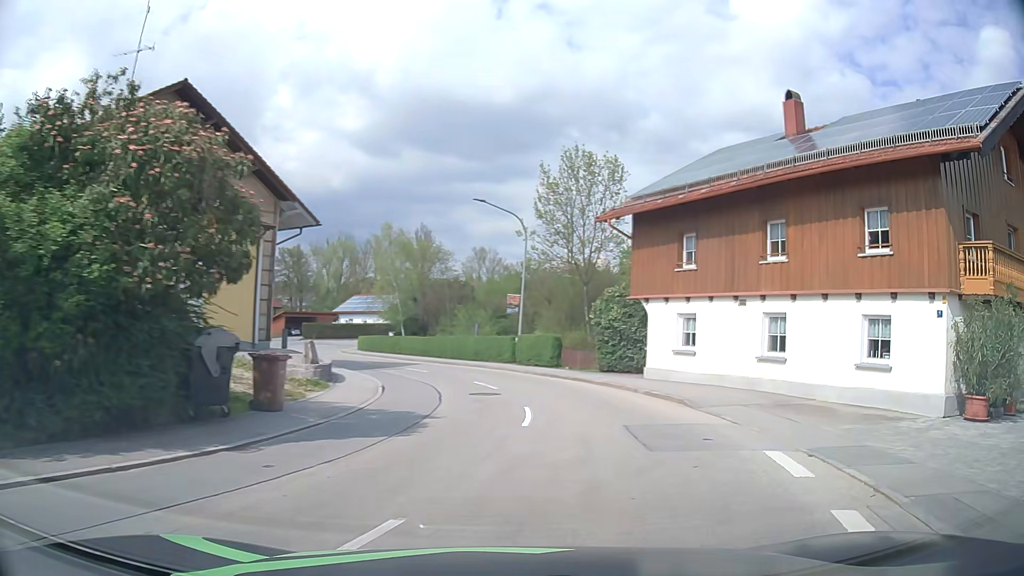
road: secondary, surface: asphalt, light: Day
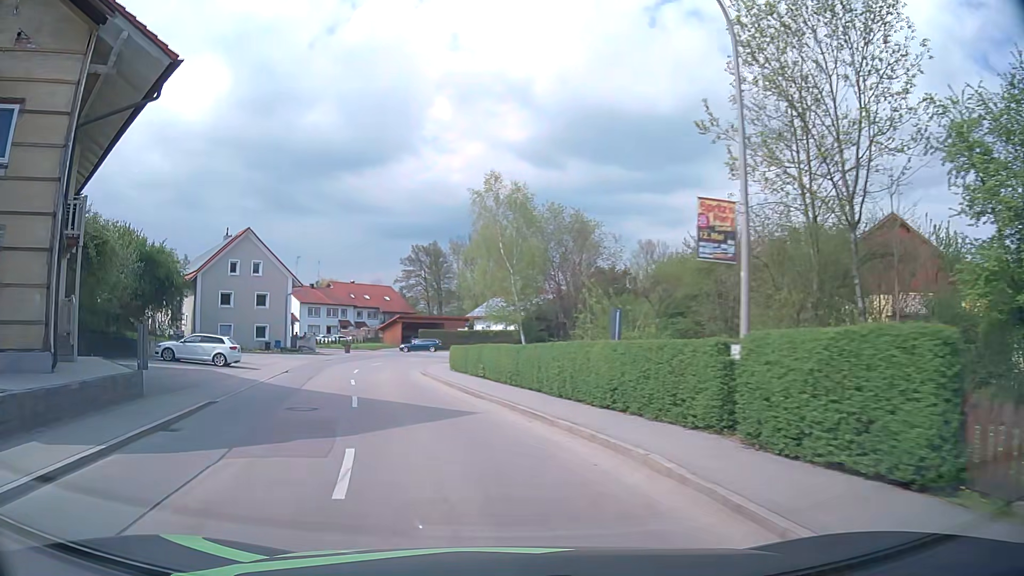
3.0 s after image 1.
(+0.7, +22.8) m; -13°
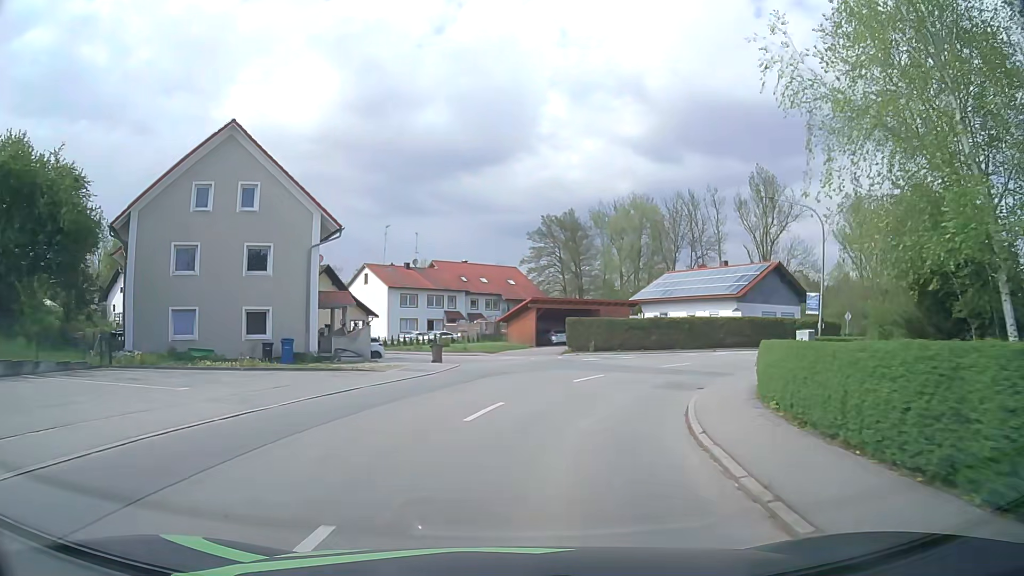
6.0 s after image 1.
(-5.5, +29.9) m; -11°
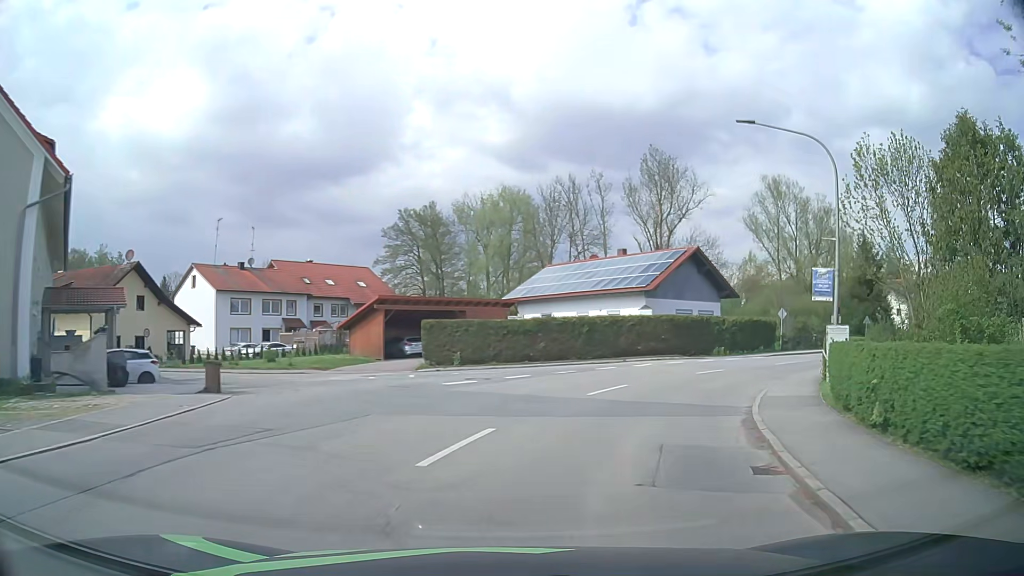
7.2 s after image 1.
(+1.0, +12.3) m; +11°
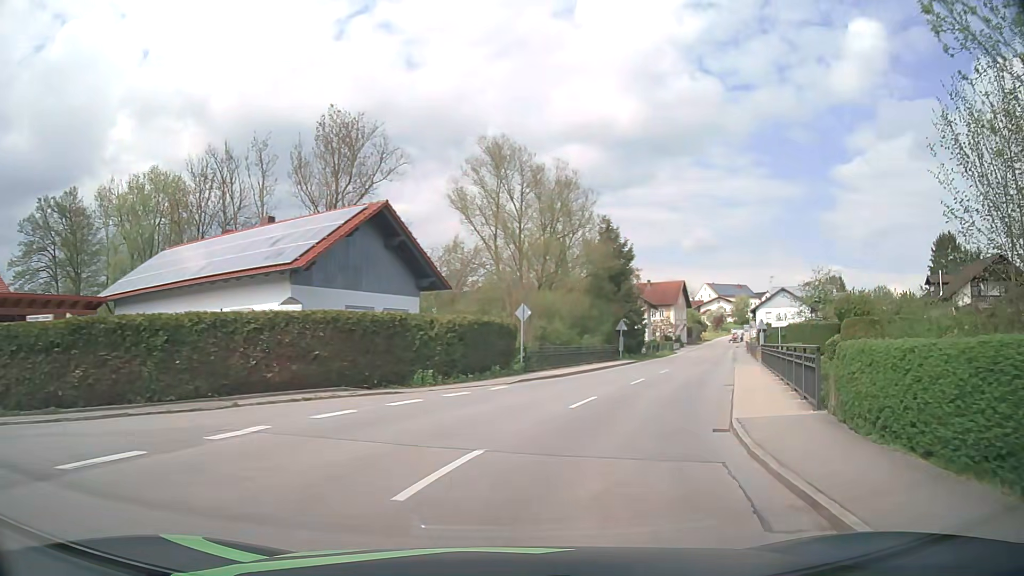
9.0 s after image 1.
(+4.3, +17.8) m; +27°
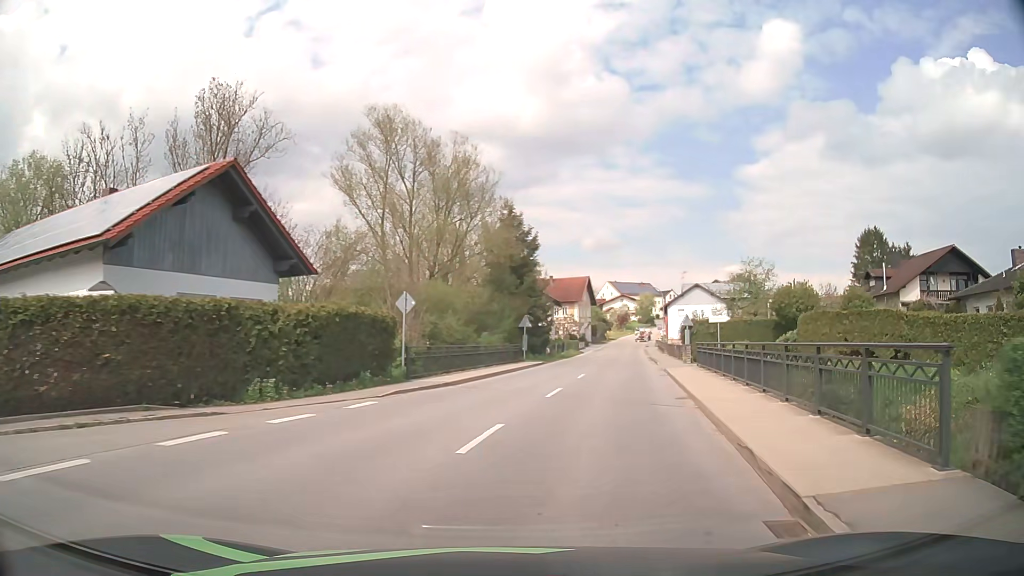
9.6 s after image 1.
(+0.5, +6.2) m; +8°
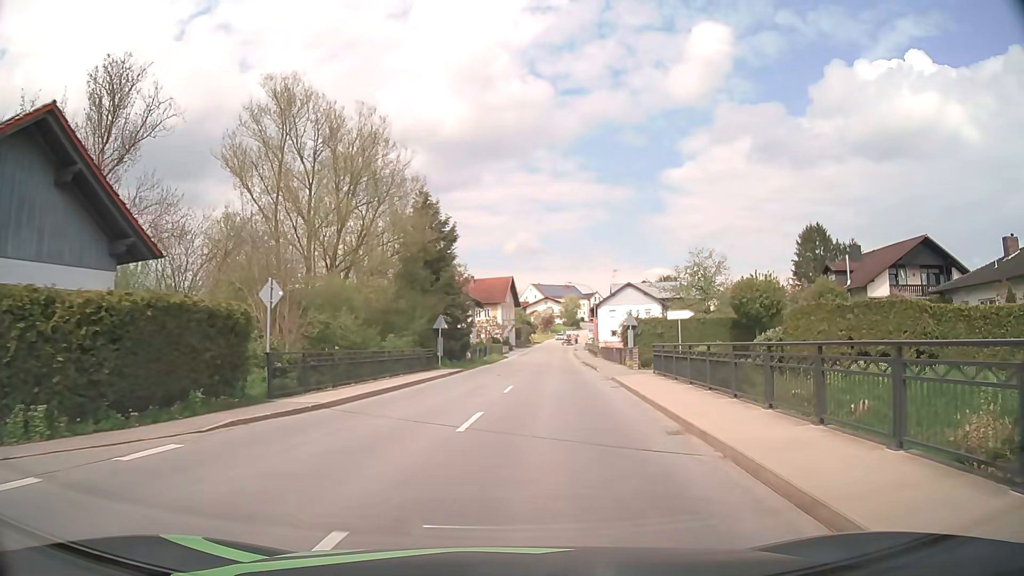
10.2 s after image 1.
(+0.4, +6.4) m; +7°
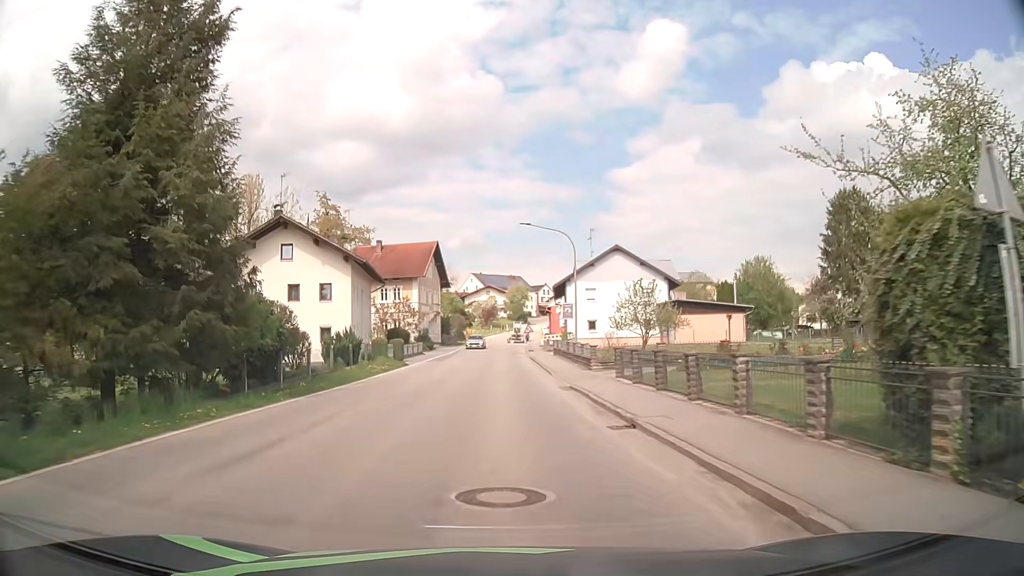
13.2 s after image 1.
(+2.6, +33.3) m; +6°
(0, +10) (0, +20) (0, +30) (0, +40) (-1, +50) (-2, +60) (-2, +70) (-3, +80) (-2, +90) (-1, +100) m
